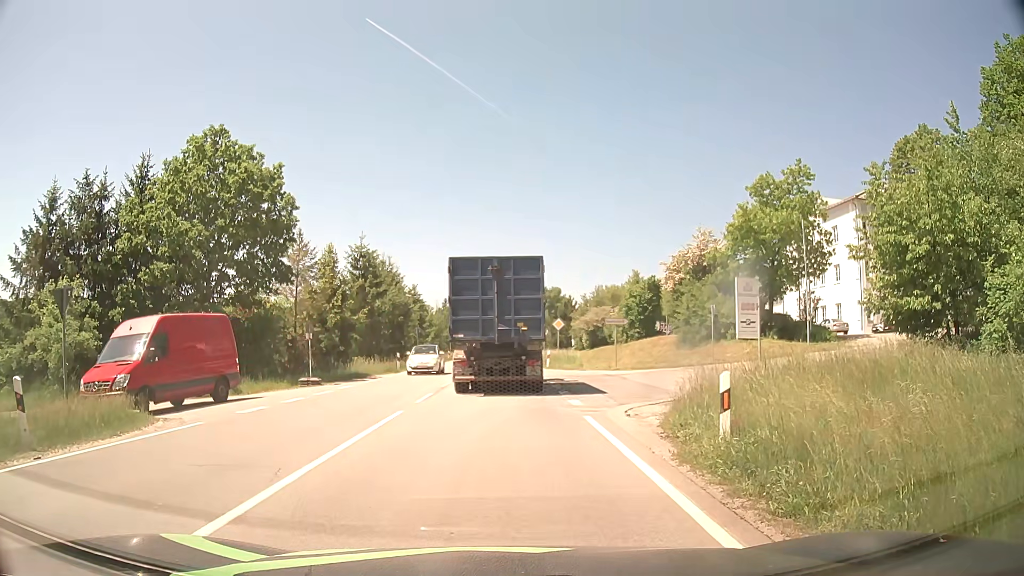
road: secondary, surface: asphalt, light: Day
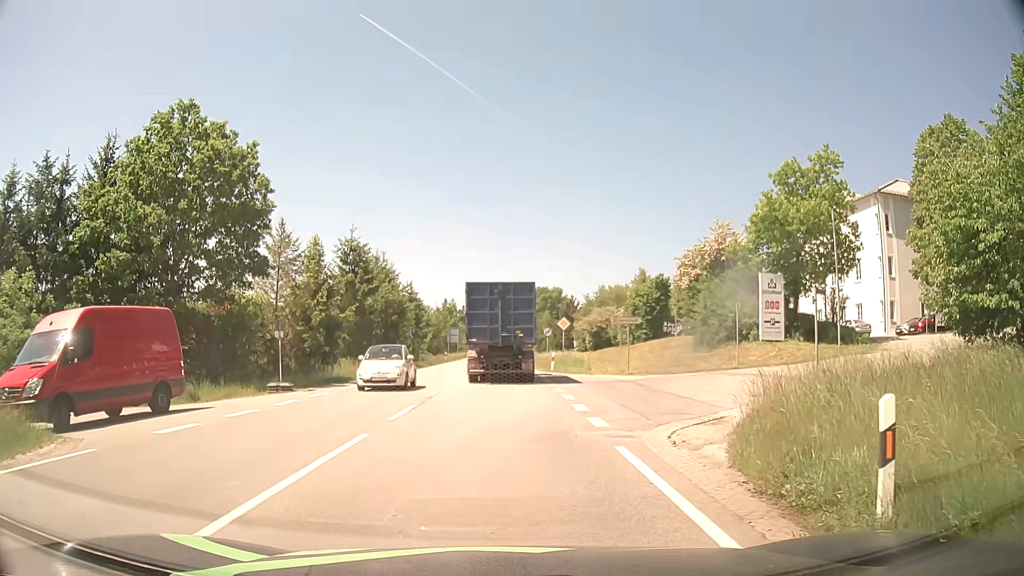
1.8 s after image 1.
(0.0, +3.9) m; 0°
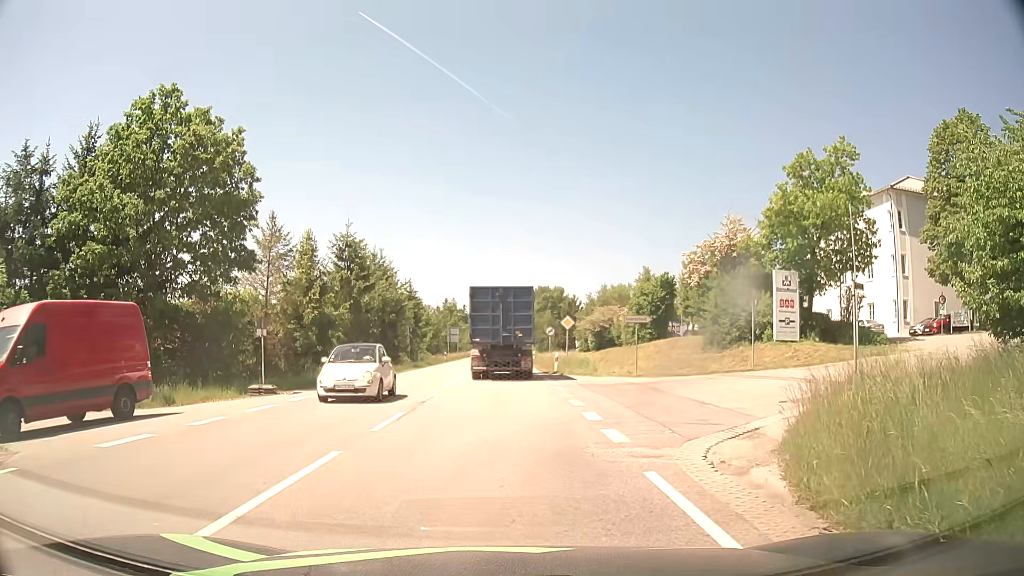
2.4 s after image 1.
(0.0, +1.9) m; 0°
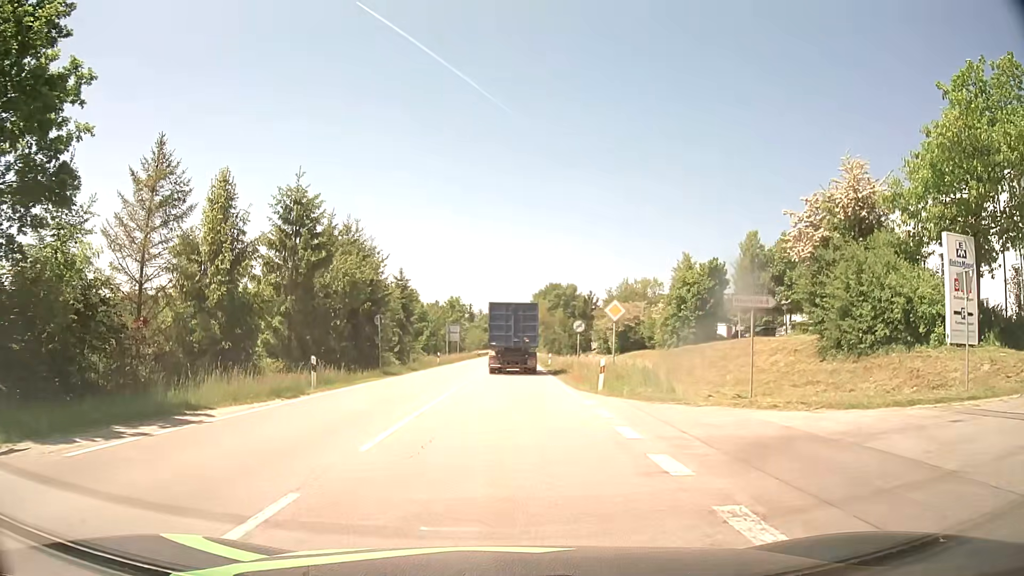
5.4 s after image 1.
(0.0, +14.7) m; 0°
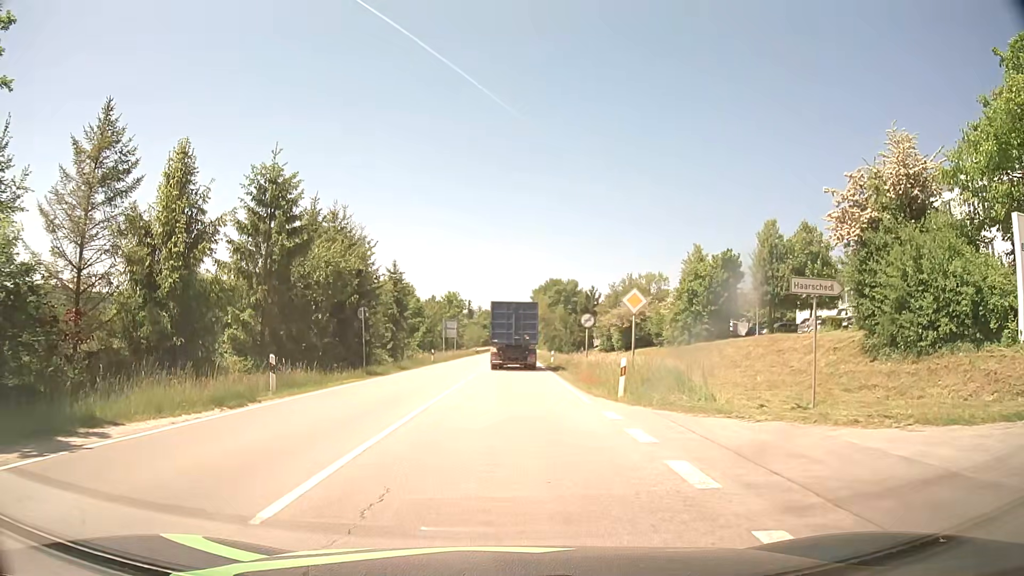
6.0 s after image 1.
(0.0, +4.0) m; 0°
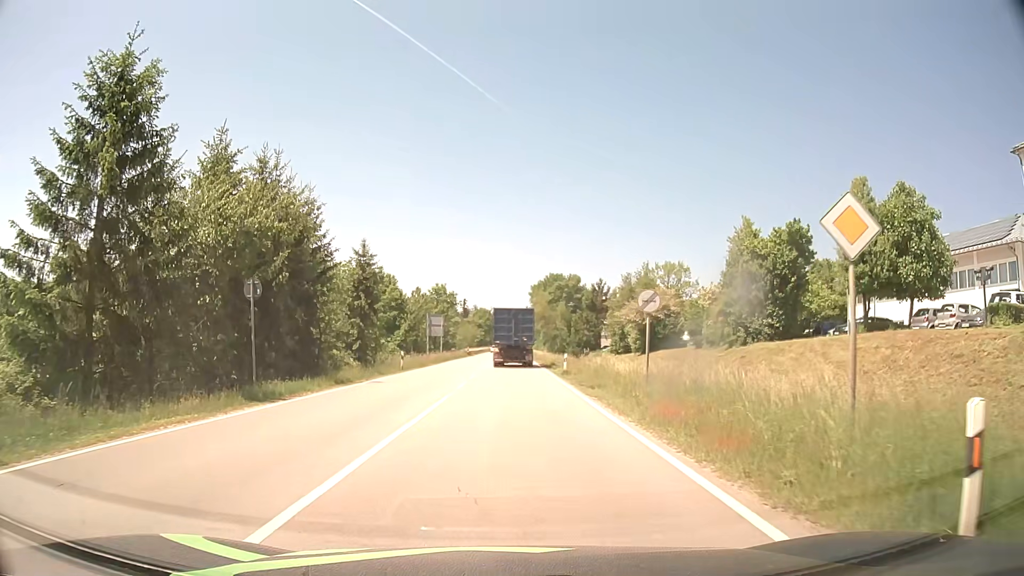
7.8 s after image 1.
(-0.1, +14.1) m; 0°
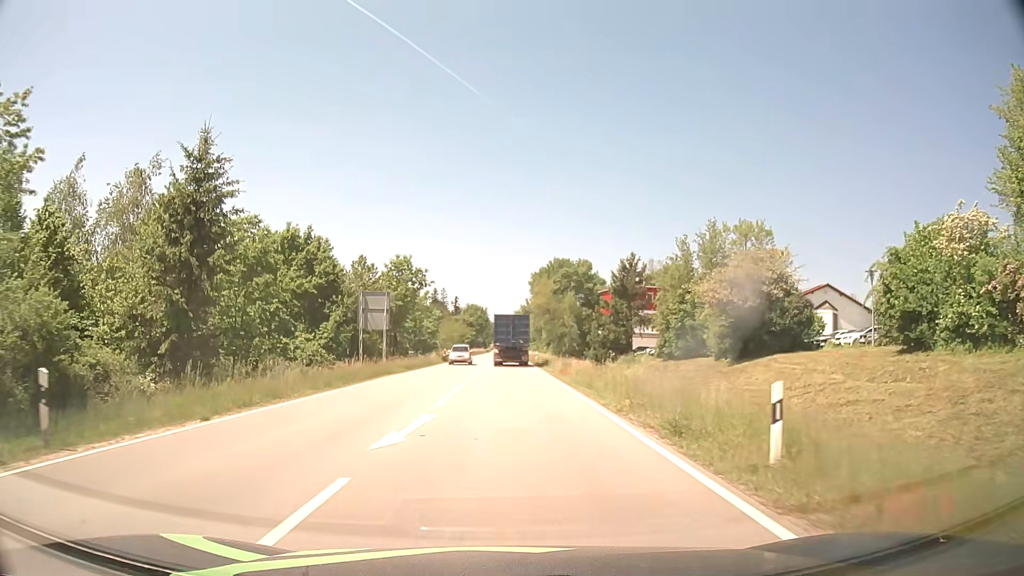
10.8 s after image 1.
(+0.1, +30.9) m; 0°
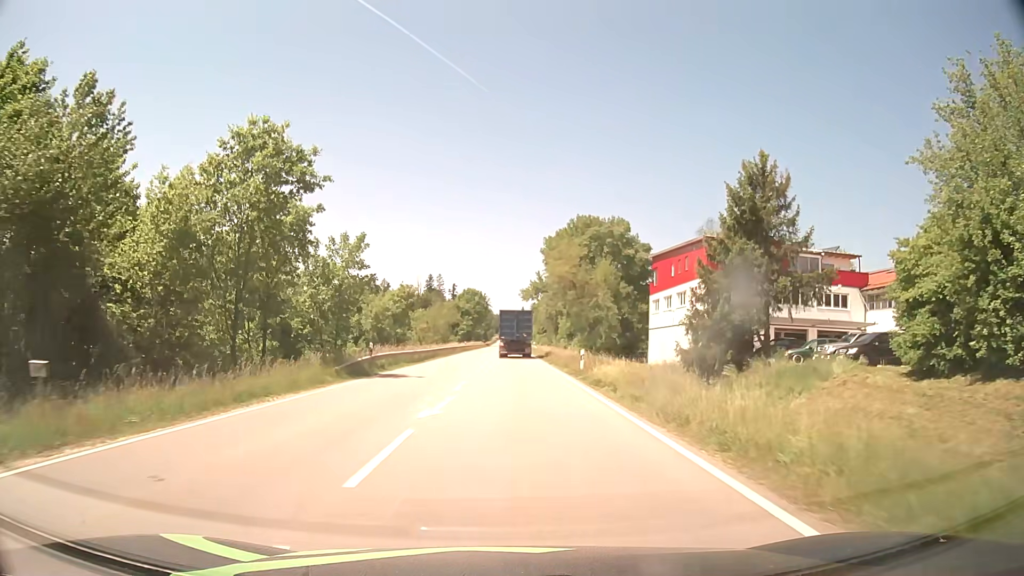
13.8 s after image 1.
(-0.1, +38.9) m; 0°
